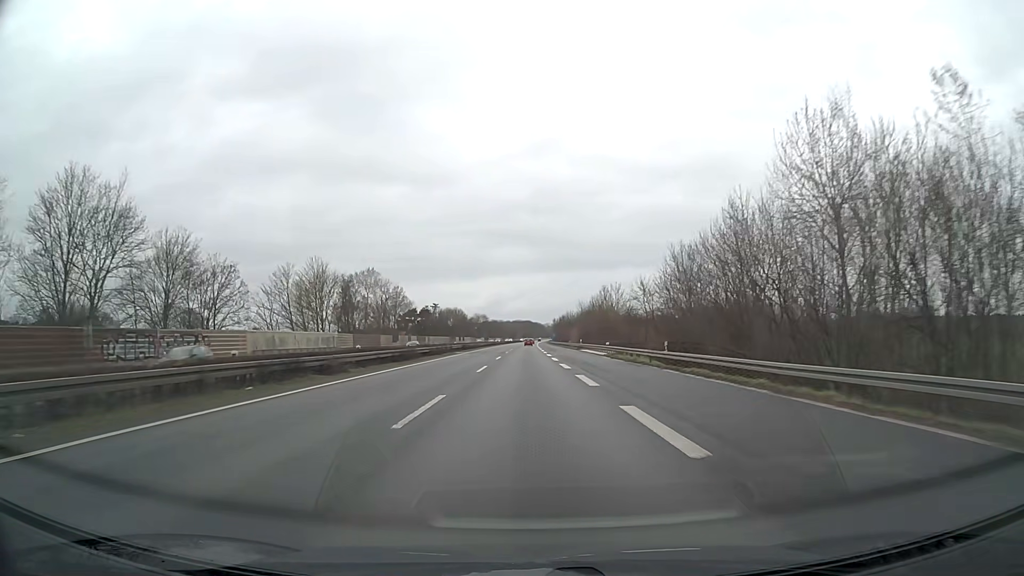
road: motorway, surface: asphalt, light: Day
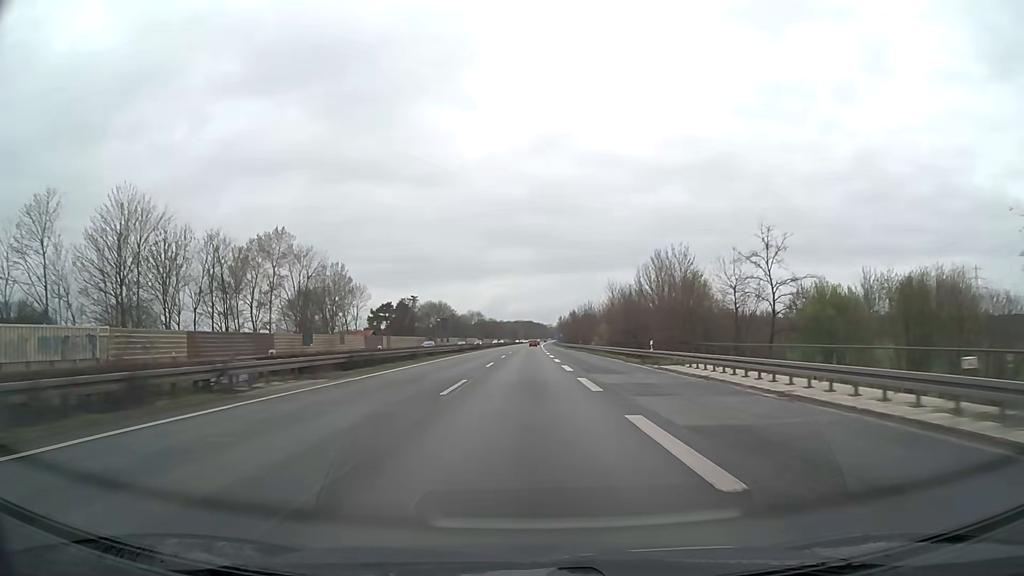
(+0.1, +49.5) m; 0°
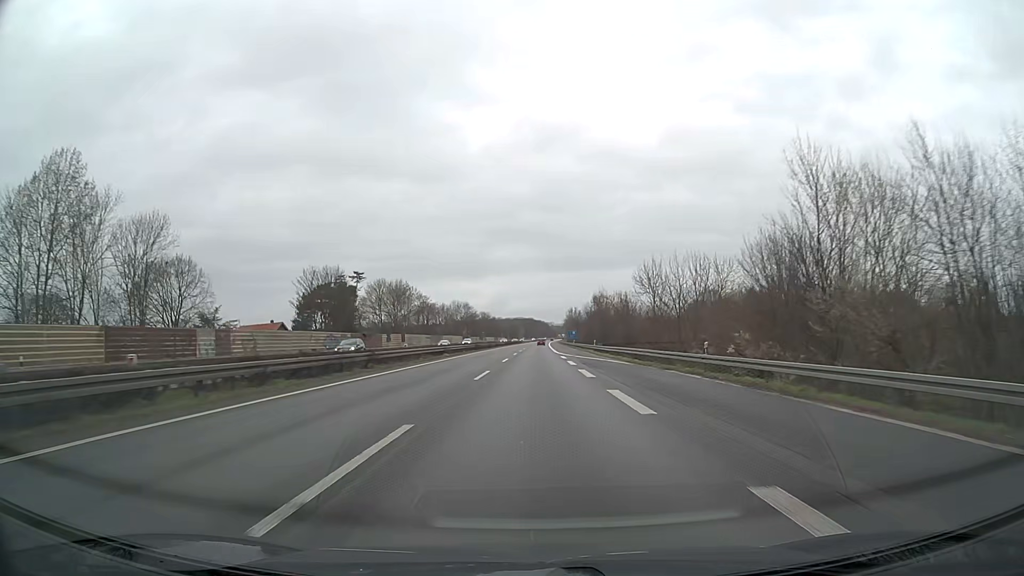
(-0.2, +66.0) m; 0°
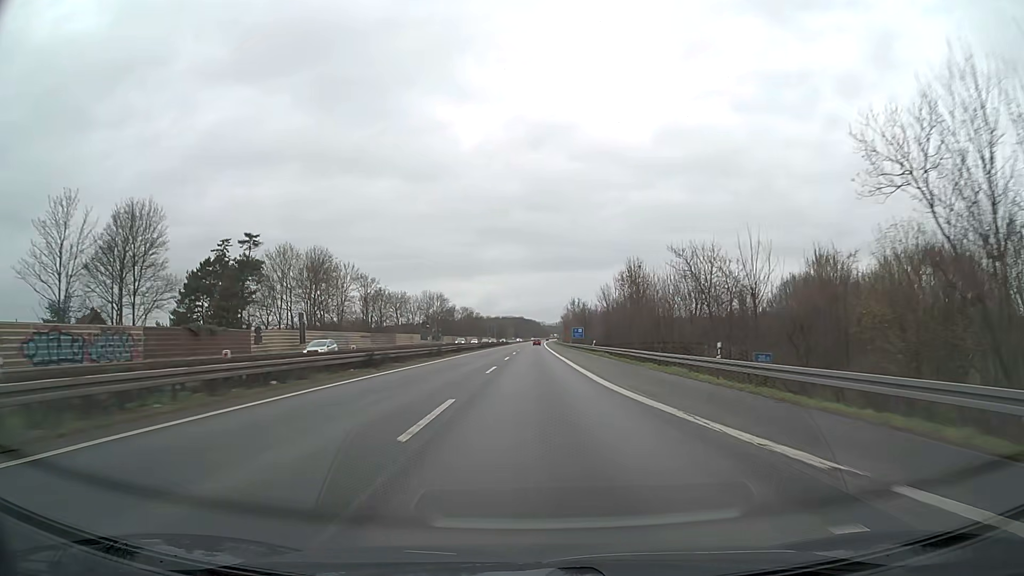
(+0.4, +49.4) m; +1°
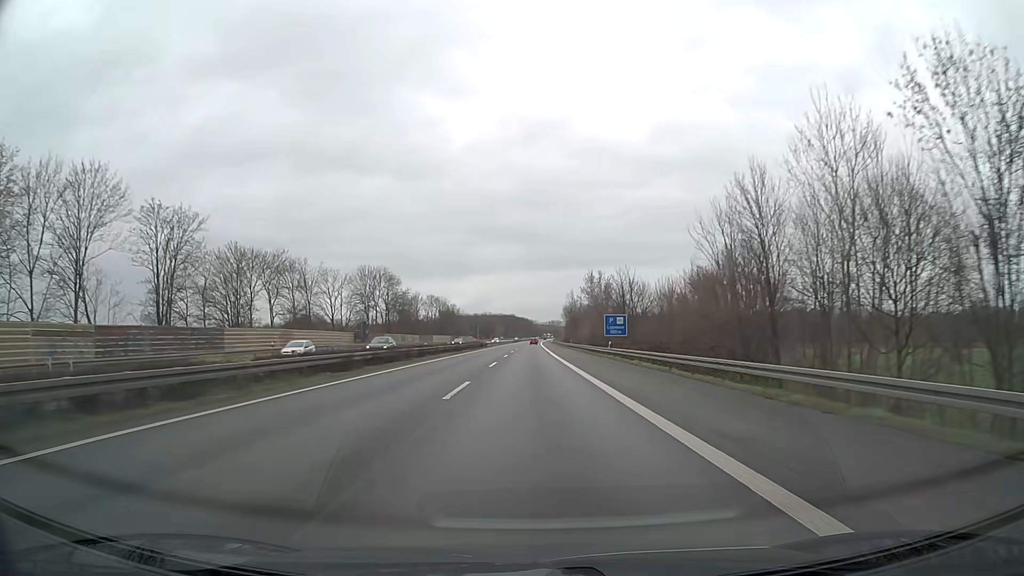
(+0.4, +65.9) m; +1°
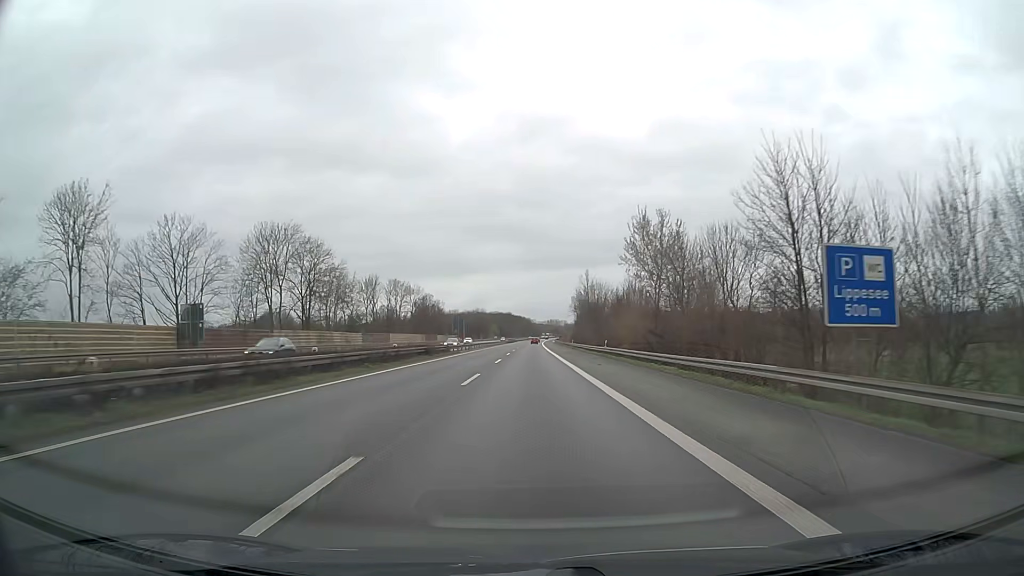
(+0.1, +49.4) m; 0°
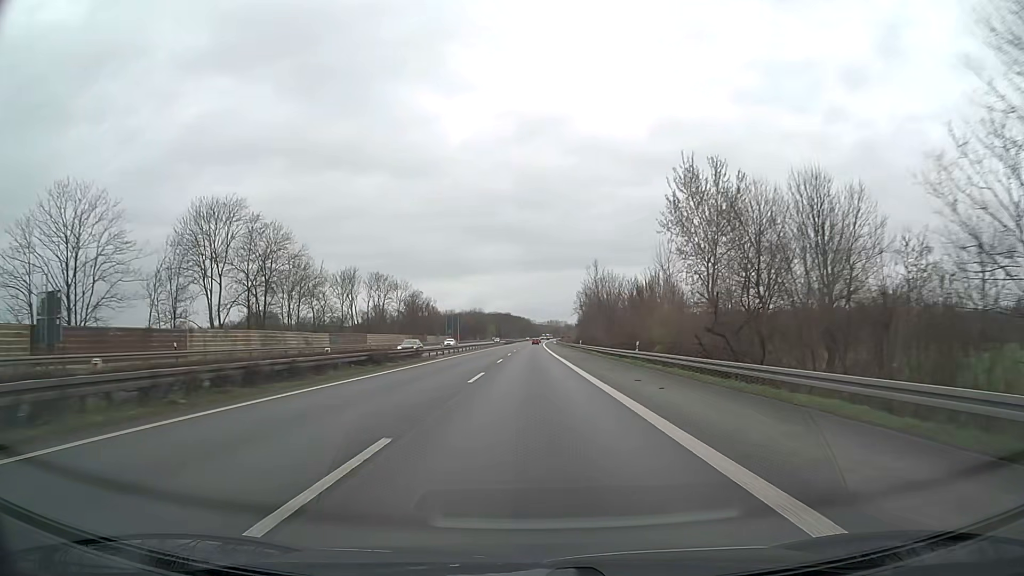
(0.0, +16.5) m; 0°
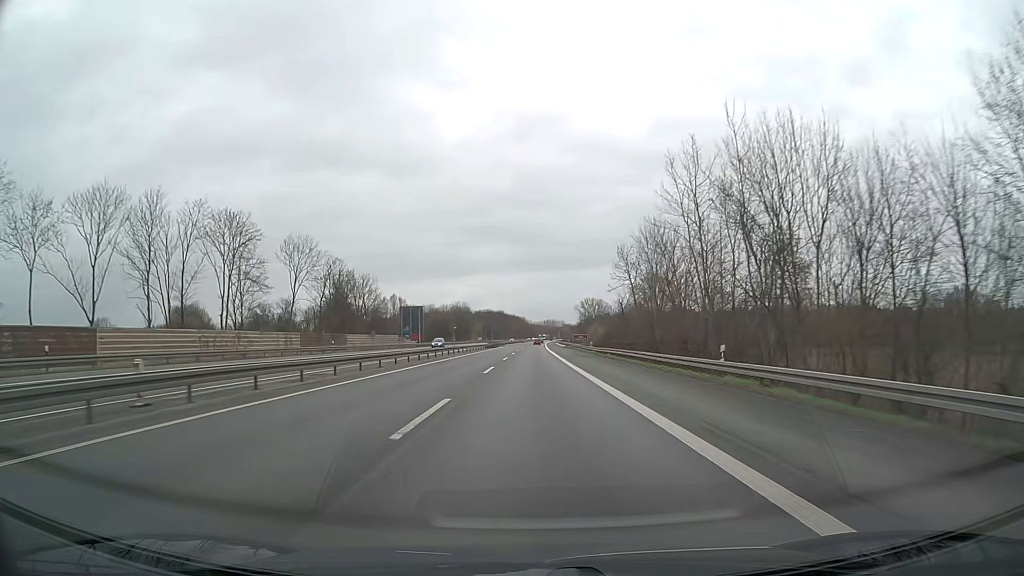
(+0.2, +65.9) m; 0°
(0, +10) (0, +20) (0, +30) (0, +40) (0, +50) (0, +60) (0, +70) (+1, +80) (+1, +90) (+1, +100) m
